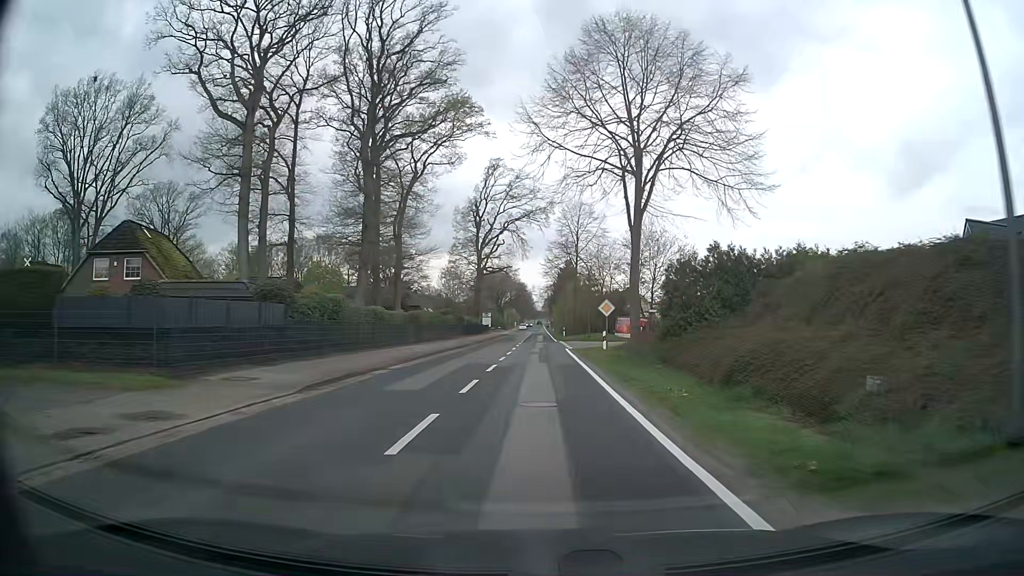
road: secondary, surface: asphalt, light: Day
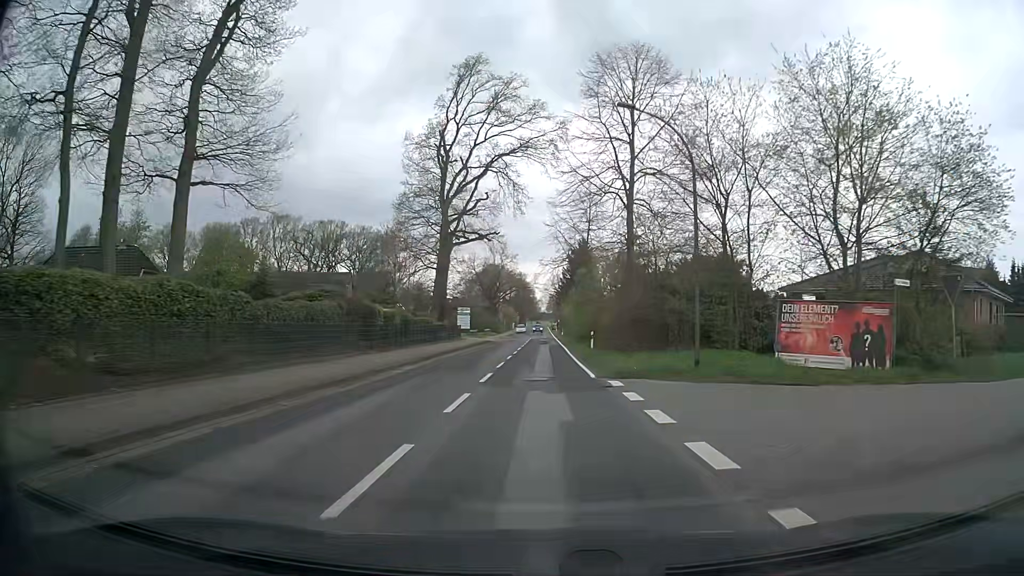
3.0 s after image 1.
(+0.1, +39.0) m; -1°
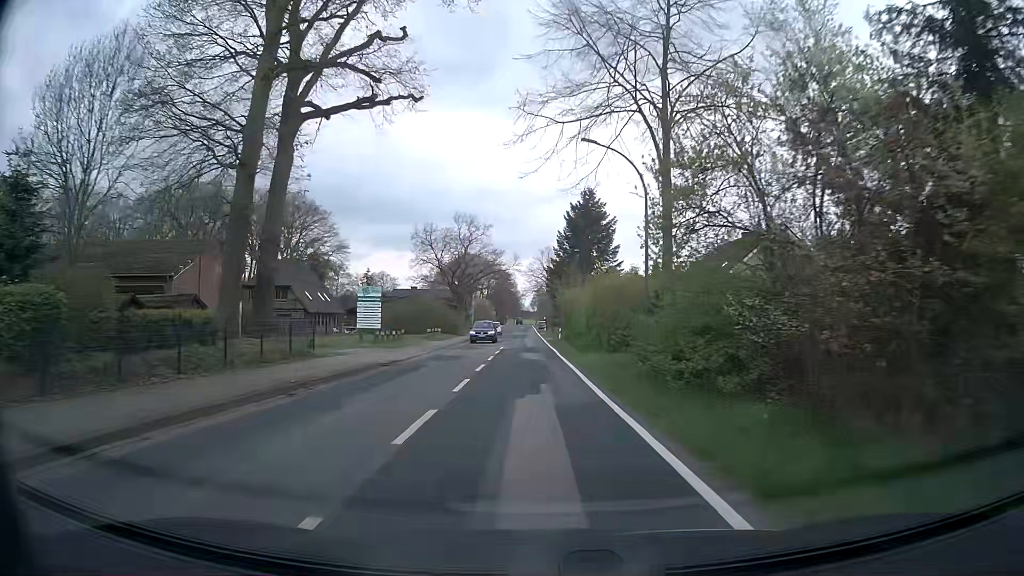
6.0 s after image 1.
(+0.3, +39.0) m; +2°
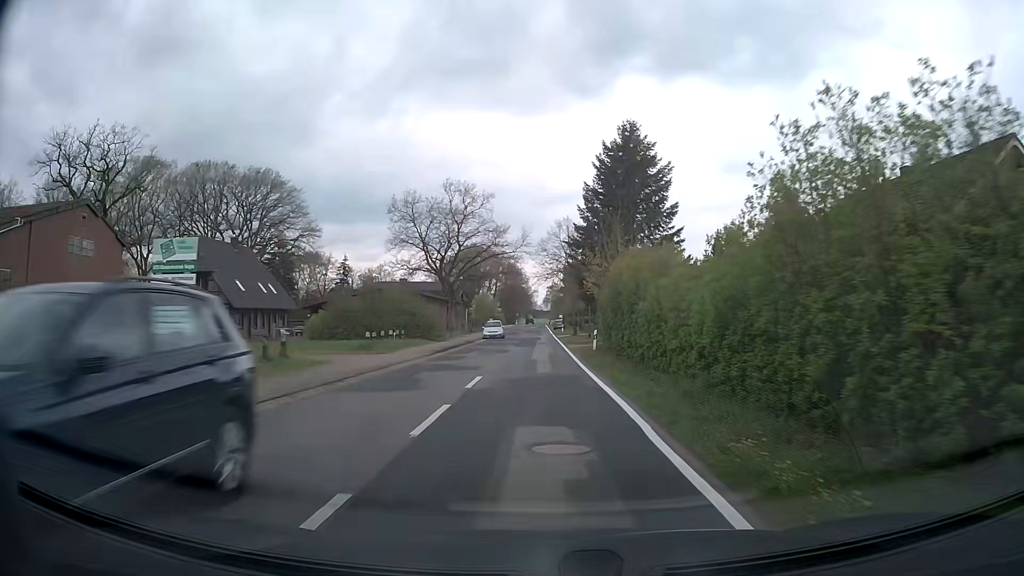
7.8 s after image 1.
(-0.3, +23.3) m; -1°
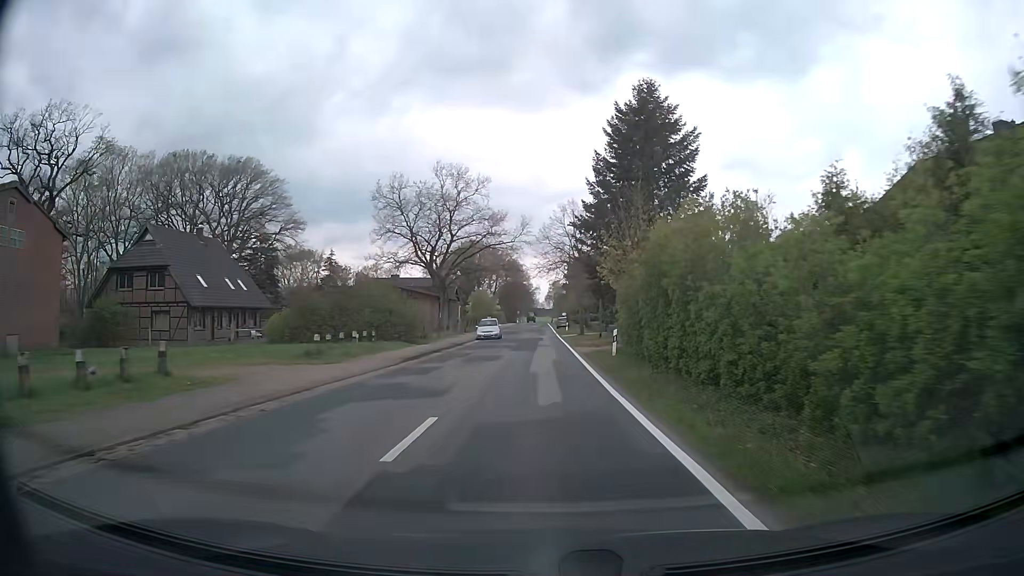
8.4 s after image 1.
(0.0, +7.8) m; 0°
